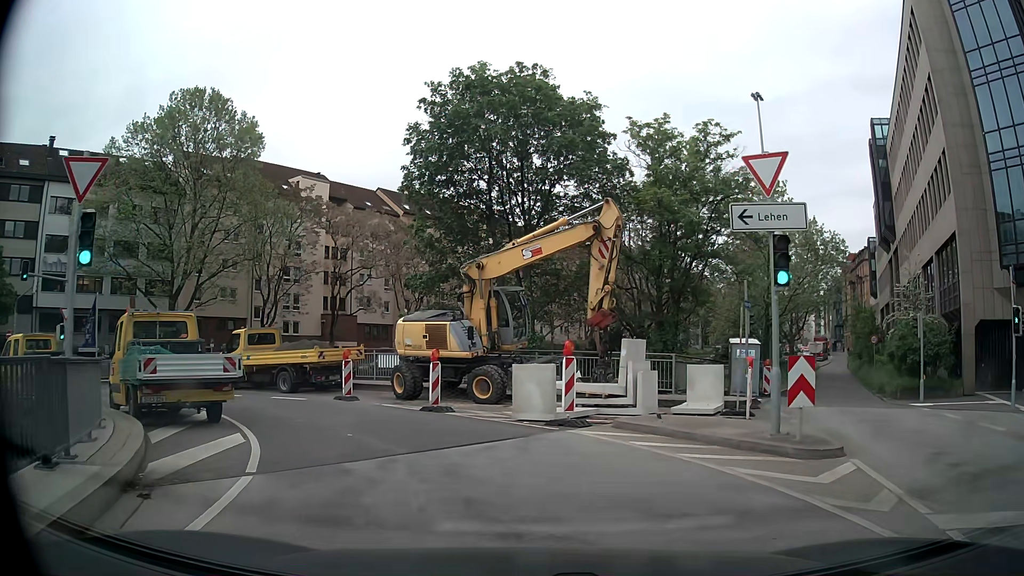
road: primary_link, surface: asphalt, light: Day
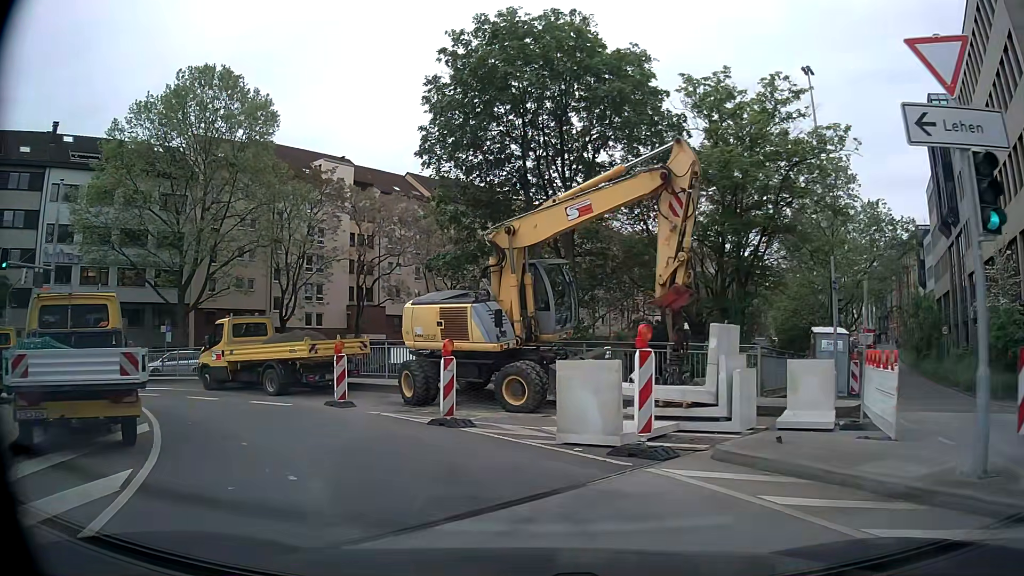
(-0.1, +4.8) m; -5°
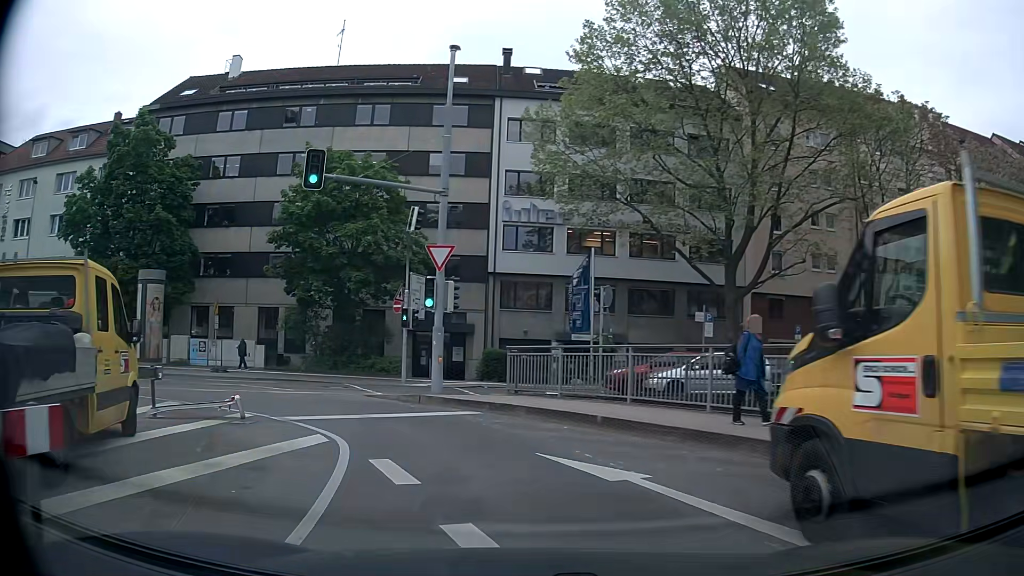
(-6.8, +16.2) m; -46°
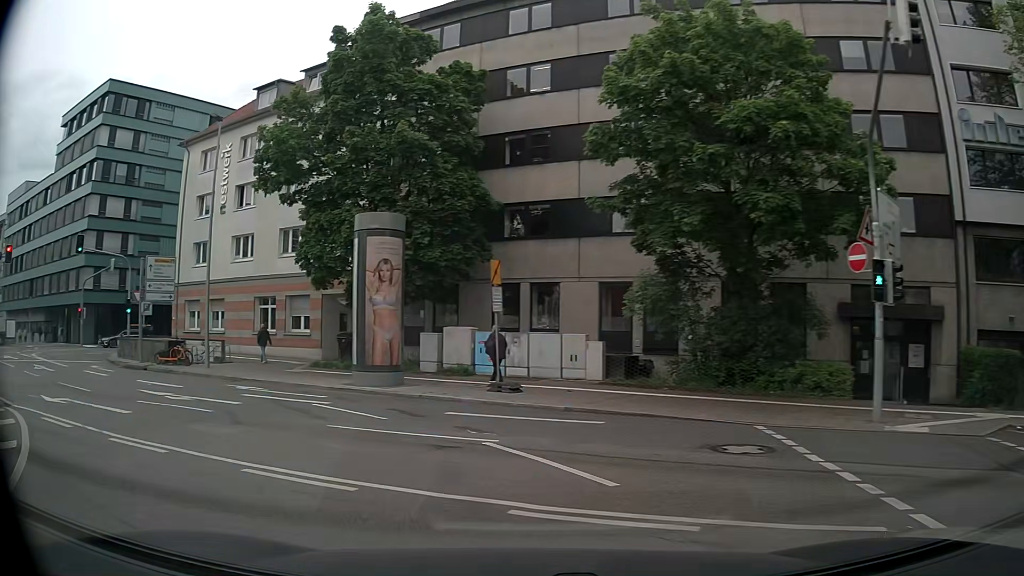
(-3.8, +14.6) m; -33°
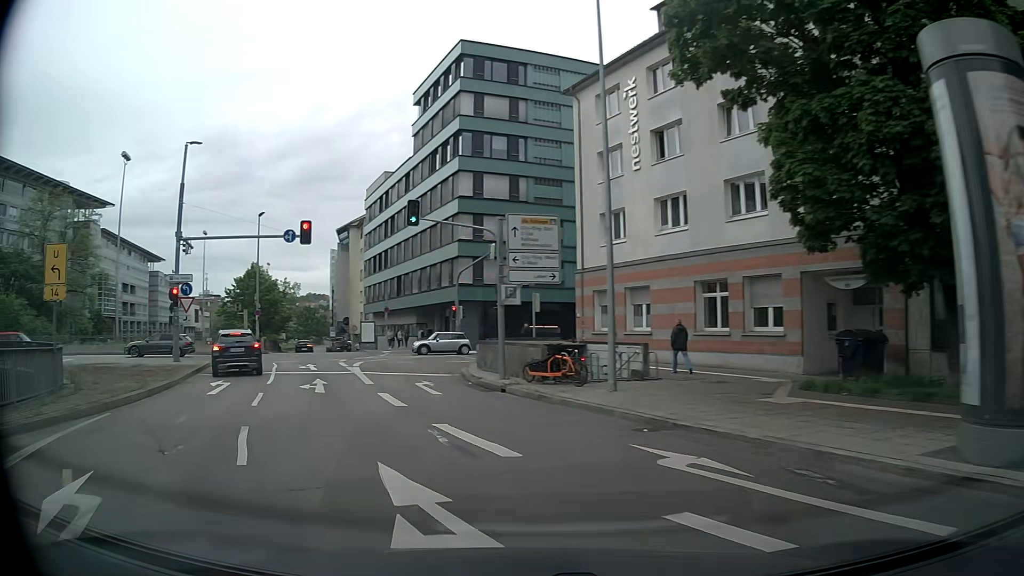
(-3.8, +11.4) m; -37°
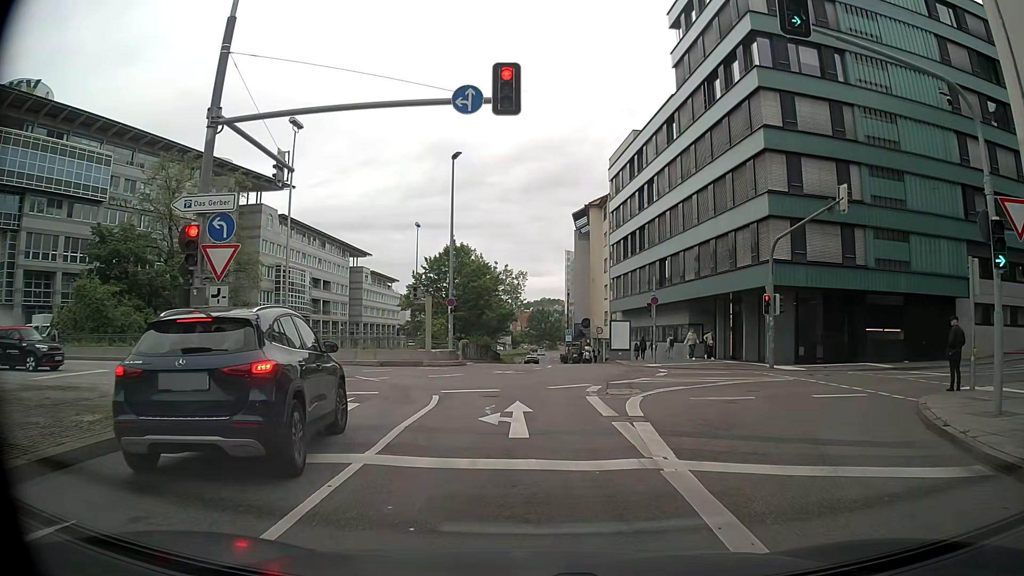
(-4.9, +16.6) m; -22°
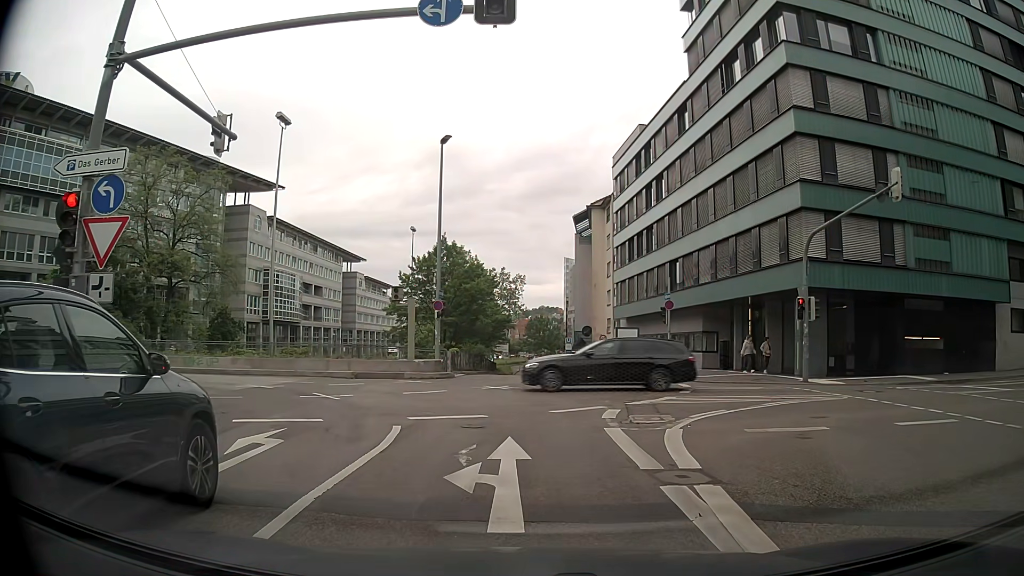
(0.0, +3.7) m; 0°
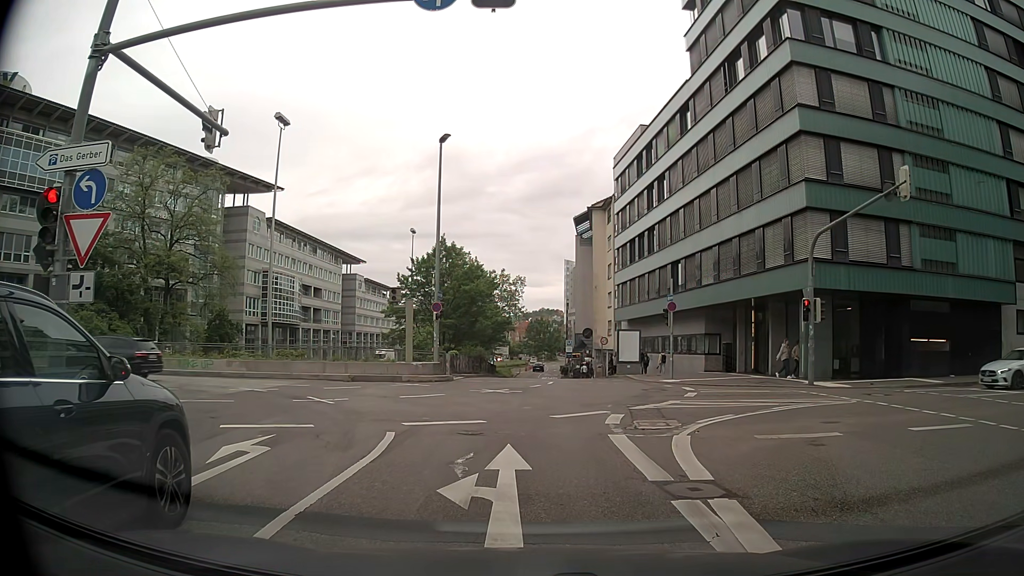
(0.0, +0.5) m; 0°
